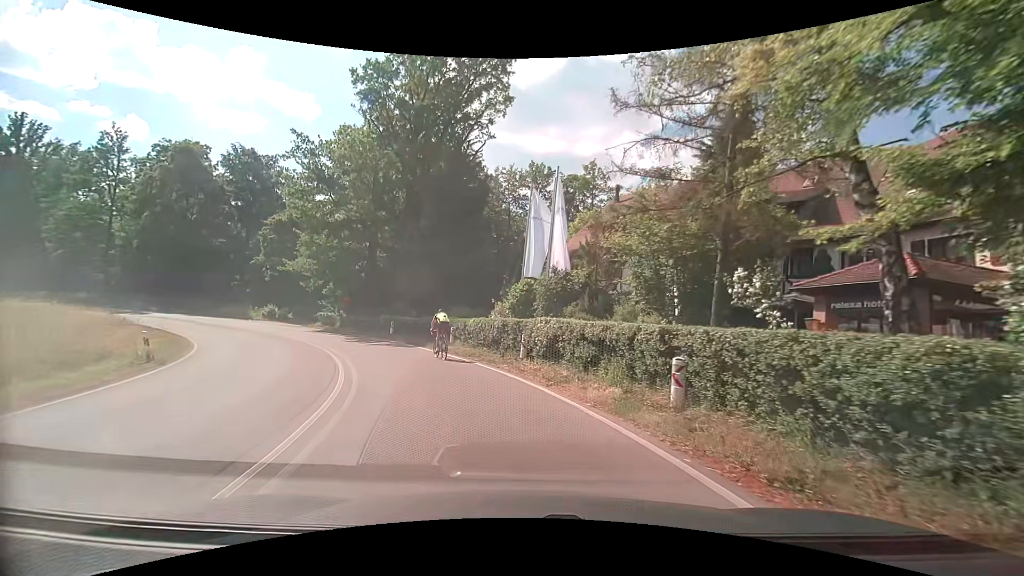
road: secondary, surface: asphalt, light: Day
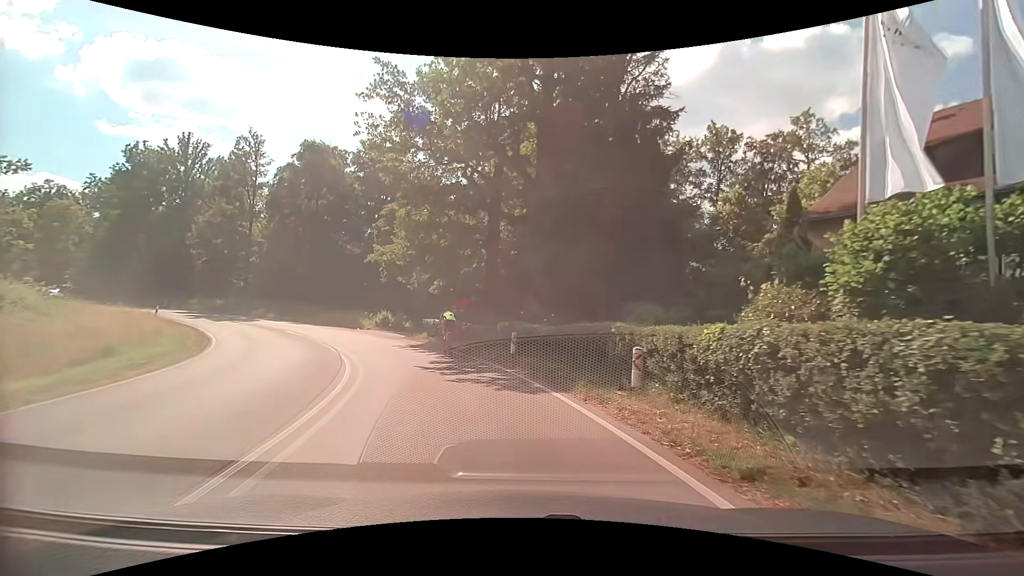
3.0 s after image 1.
(-2.3, +13.7) m; -18°
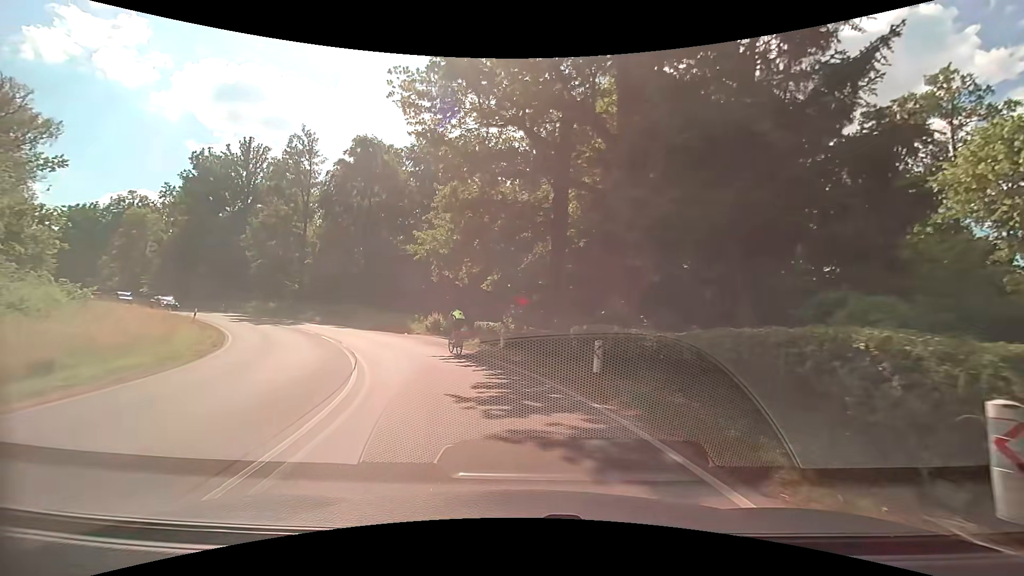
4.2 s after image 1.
(-0.3, +5.6) m; -7°
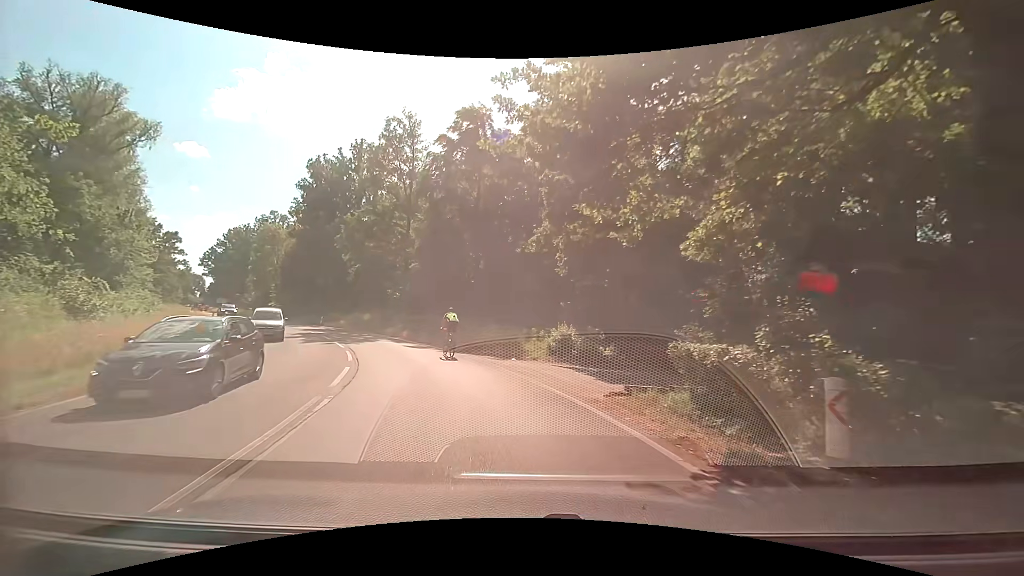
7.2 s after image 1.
(-2.1, +14.5) m; -15°
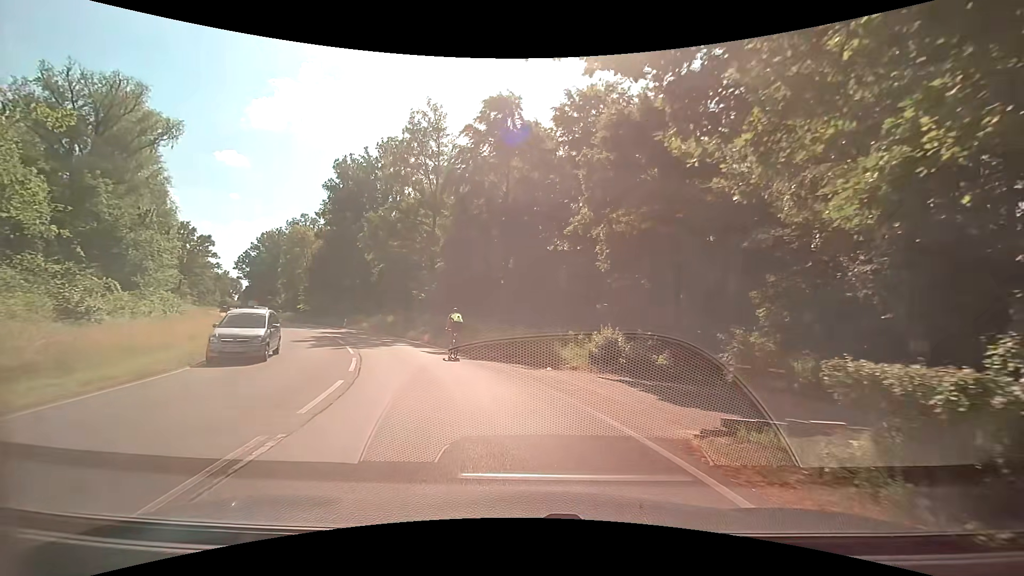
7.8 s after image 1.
(-0.1, +3.2) m; -3°
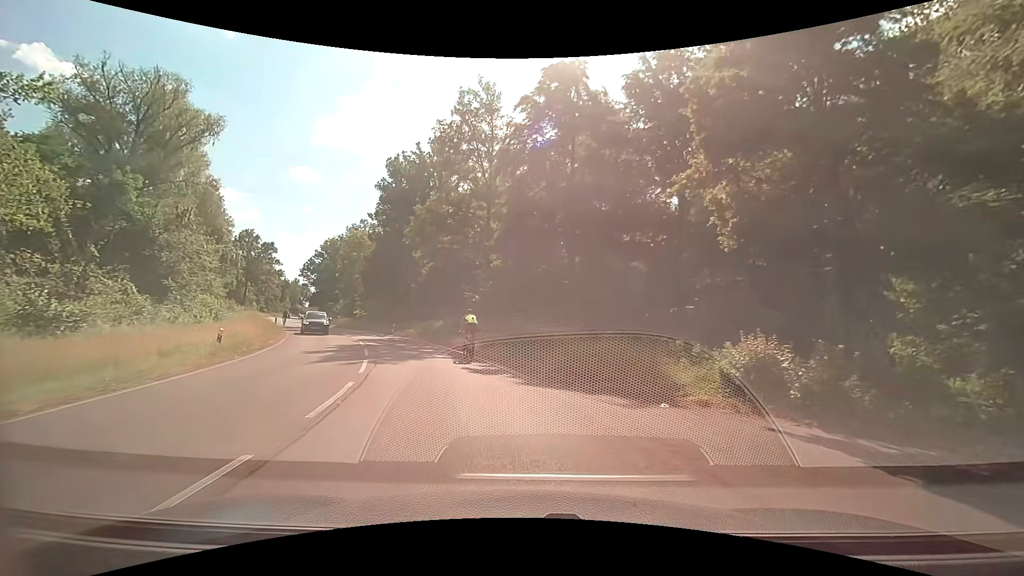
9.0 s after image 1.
(-0.4, +6.5) m; -7°
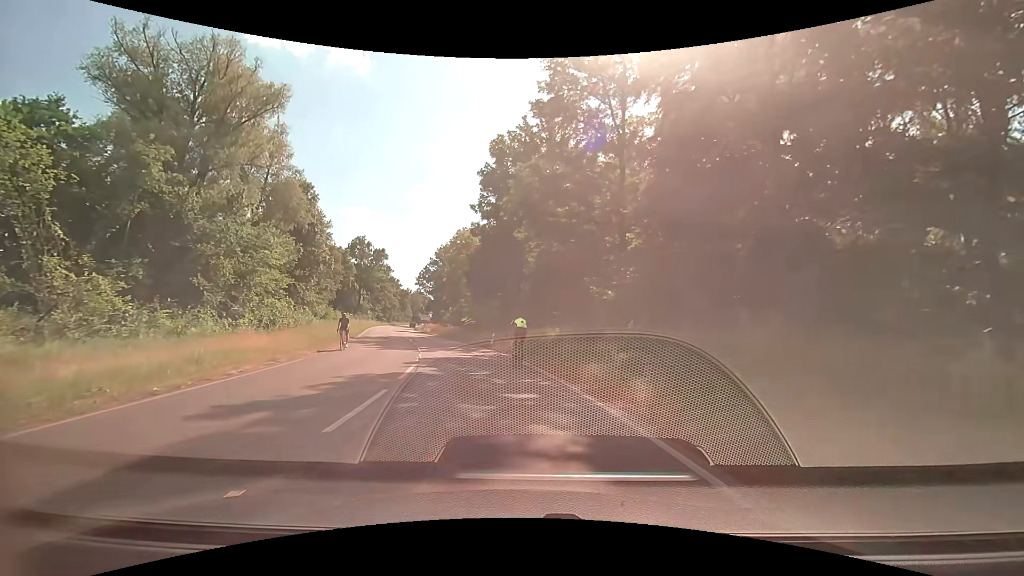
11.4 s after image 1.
(-1.7, +13.6) m; -13°
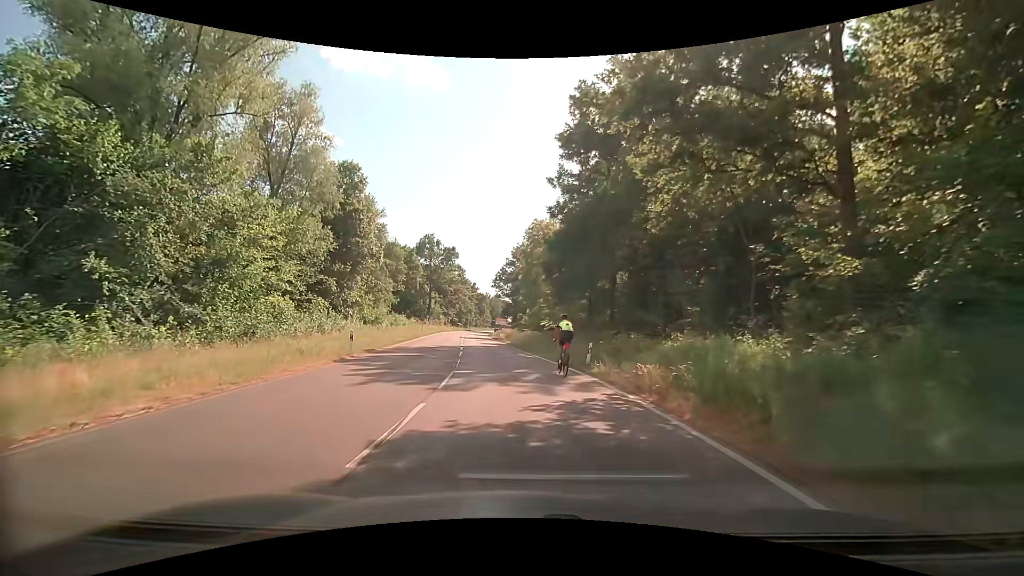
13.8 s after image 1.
(-1.3, +13.7) m; -10°
(-1, +10) (-2, +20) (-4, +30) (-5, +40) (-6, +50) (-7, +60) (-7, +70) (-8, +79) (-9, +89) (-9, +99) m
